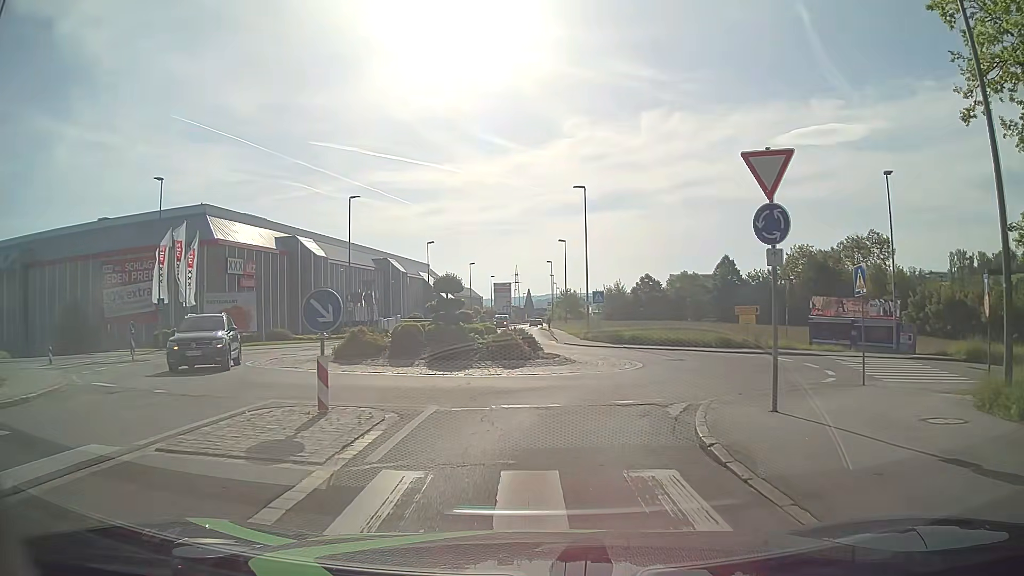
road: tertiary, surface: asphalt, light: Day
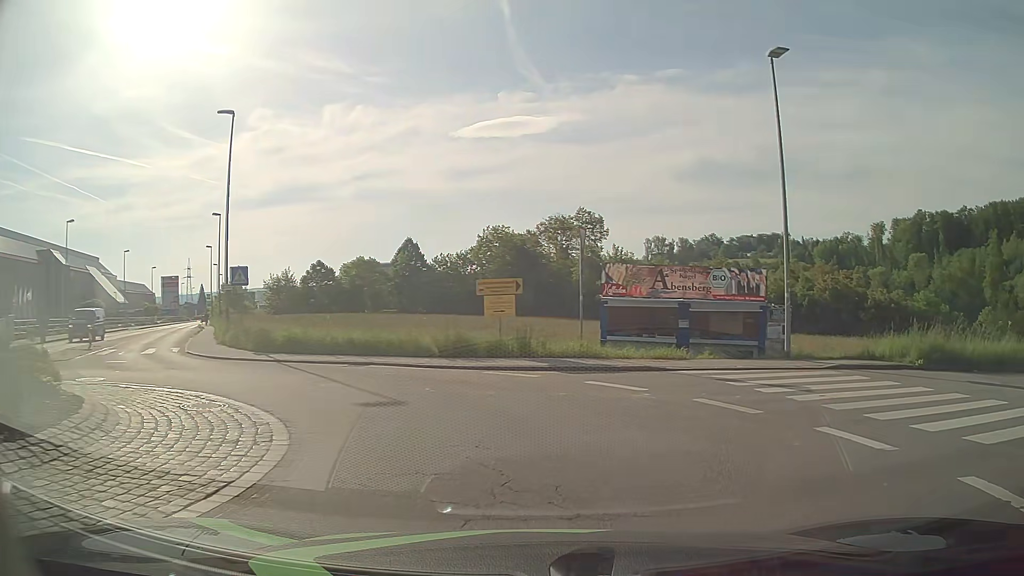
(+2.0, +15.0) m; +29°
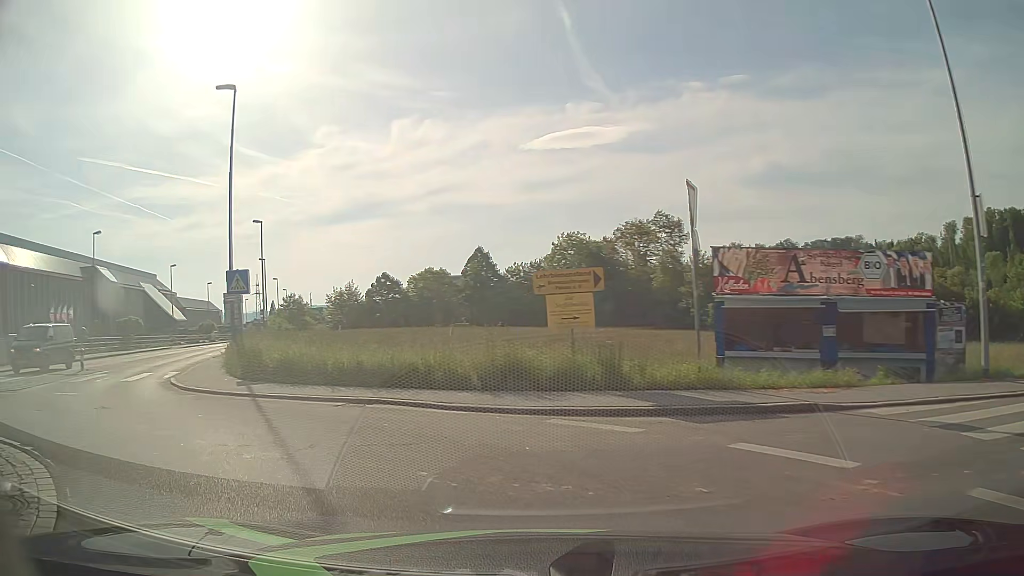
(-0.2, +6.1) m; -8°
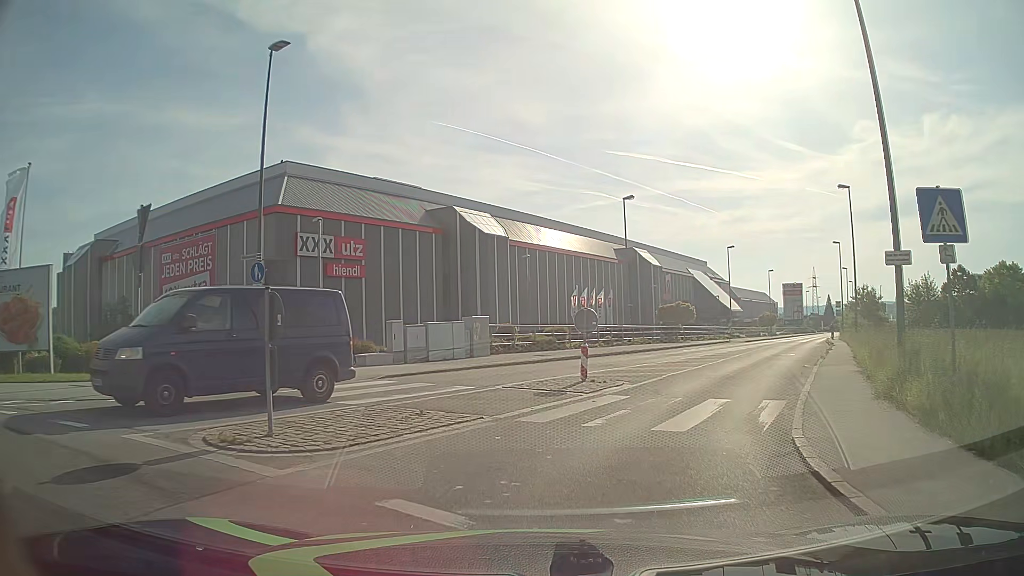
(-5.9, +10.6) m; -47°
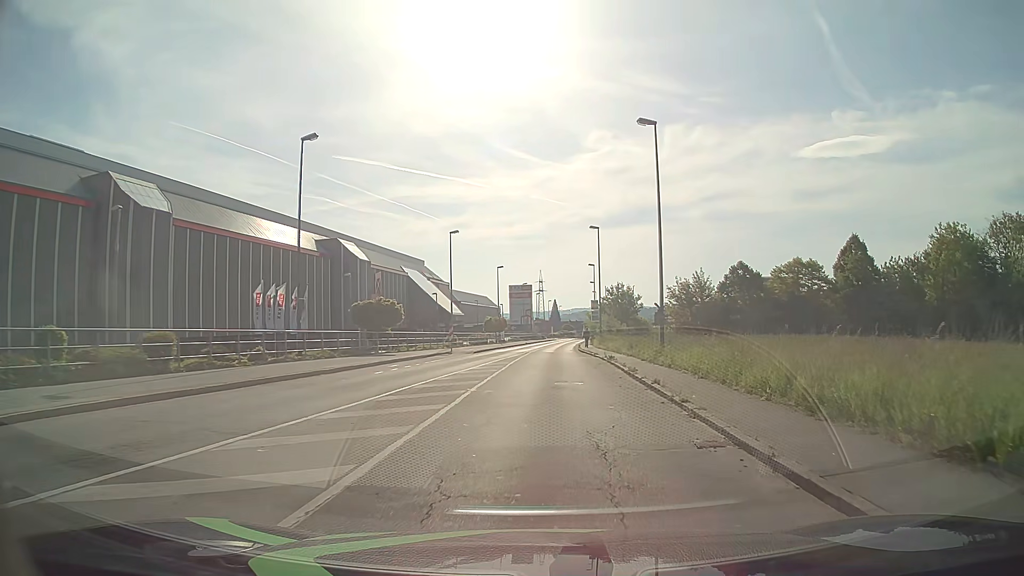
(+3.8, +15.7) m; +25°
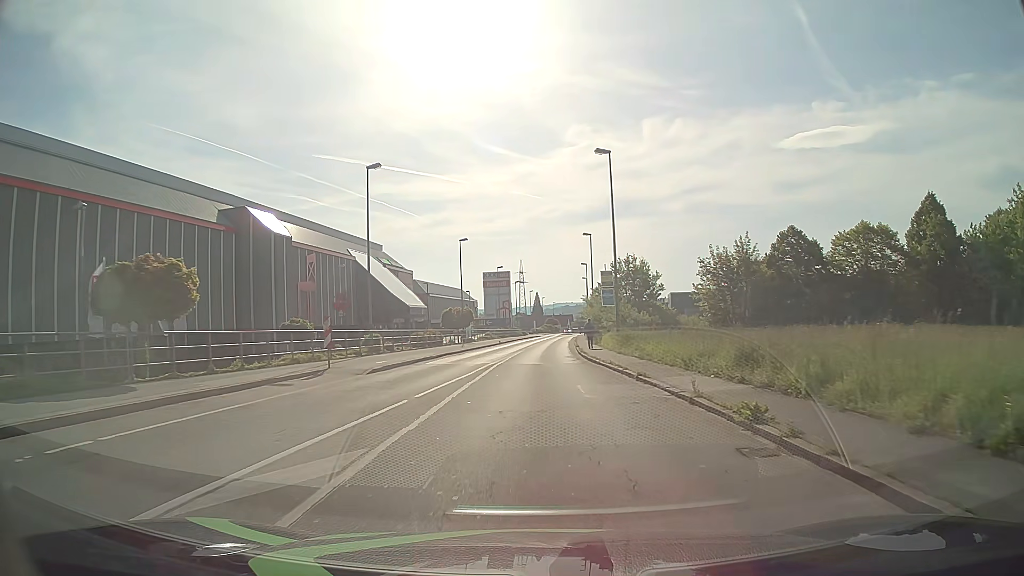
(+0.3, +23.7) m; +1°
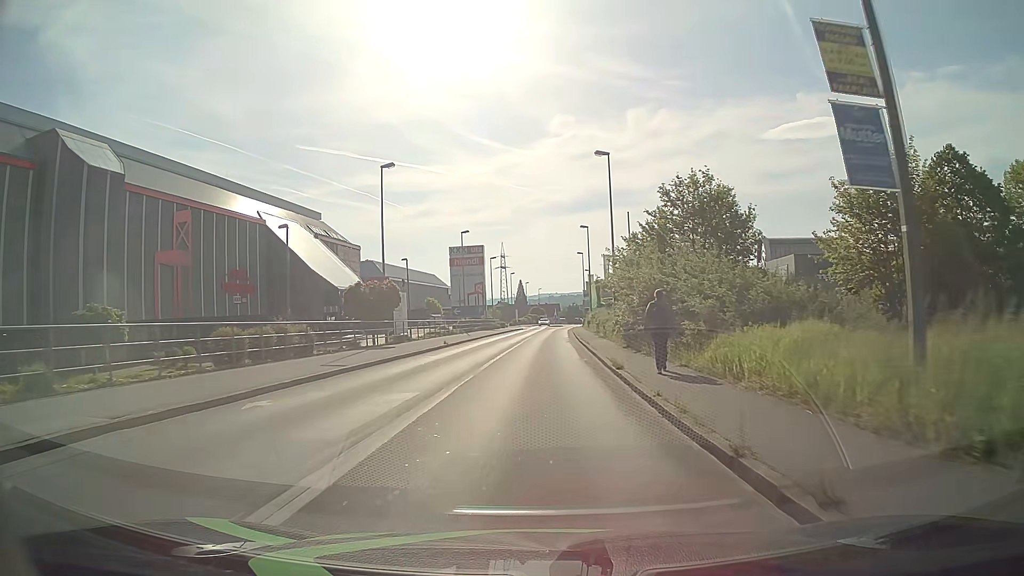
(+0.6, +28.3) m; +2°
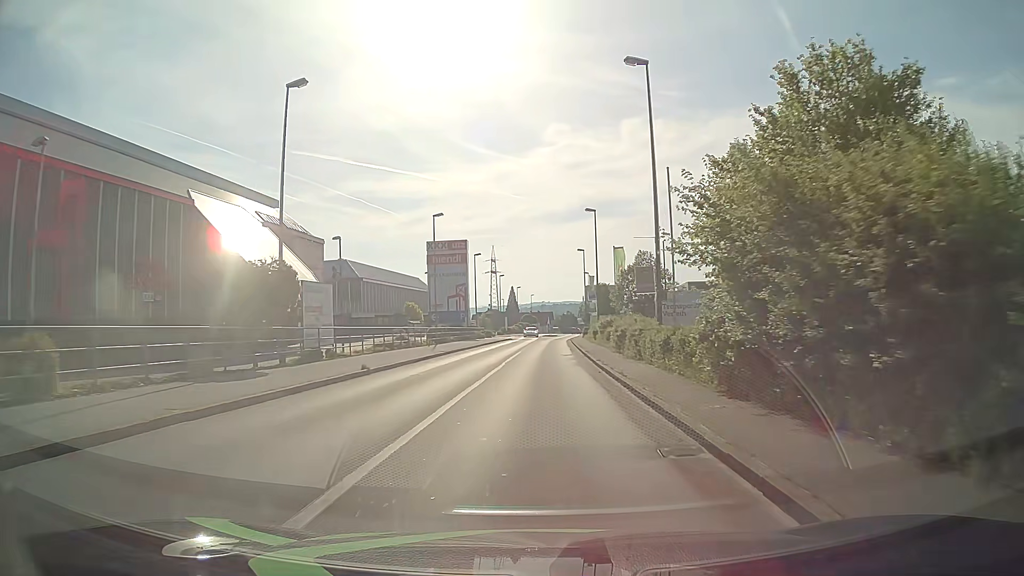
(0.0, +14.8) m; 0°
(0, +10) (0, +20) (+1, +30) (+1, +40) (+1, +50) (+2, +60) (+2, +70) (+3, +80) (+4, +90) (+5, +100) m
